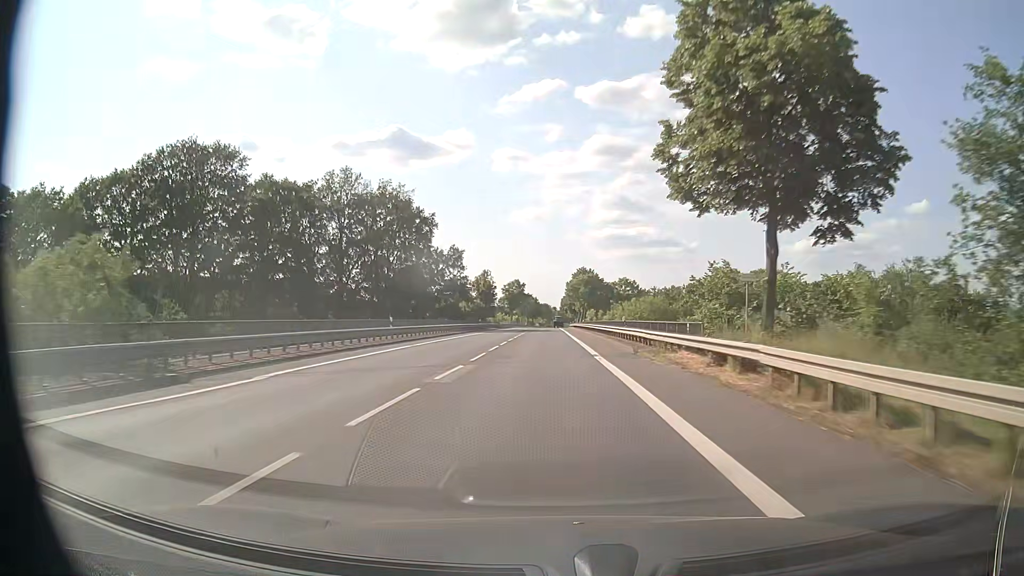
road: primary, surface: asphalt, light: Day
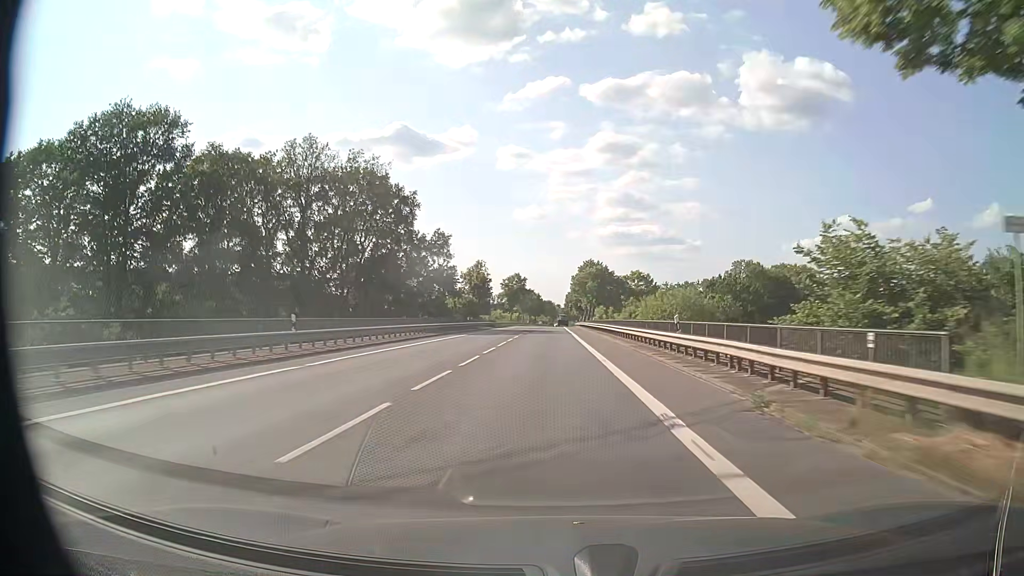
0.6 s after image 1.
(0.0, +14.7) m; 0°
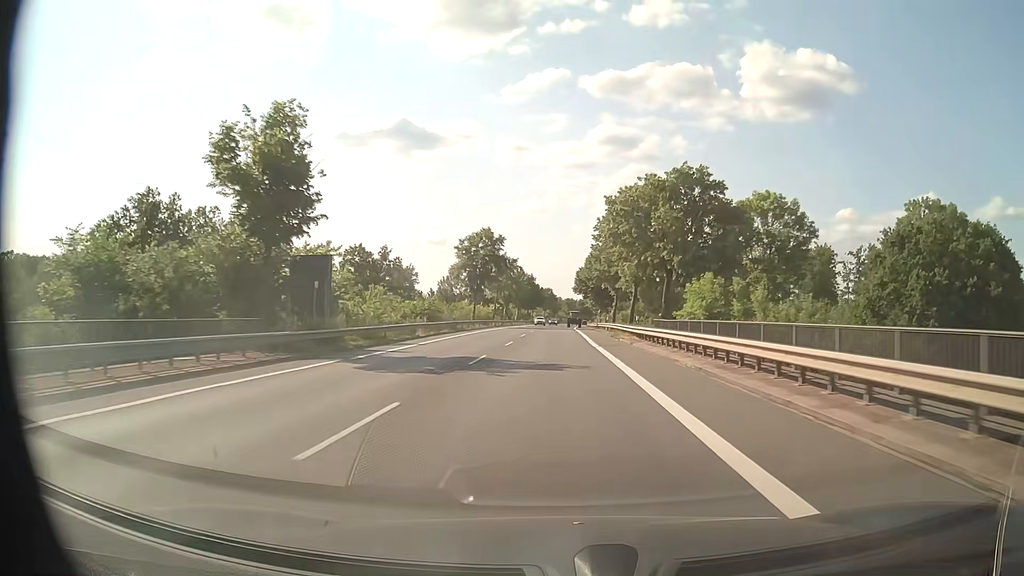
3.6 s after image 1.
(-0.6, +72.2) m; 0°
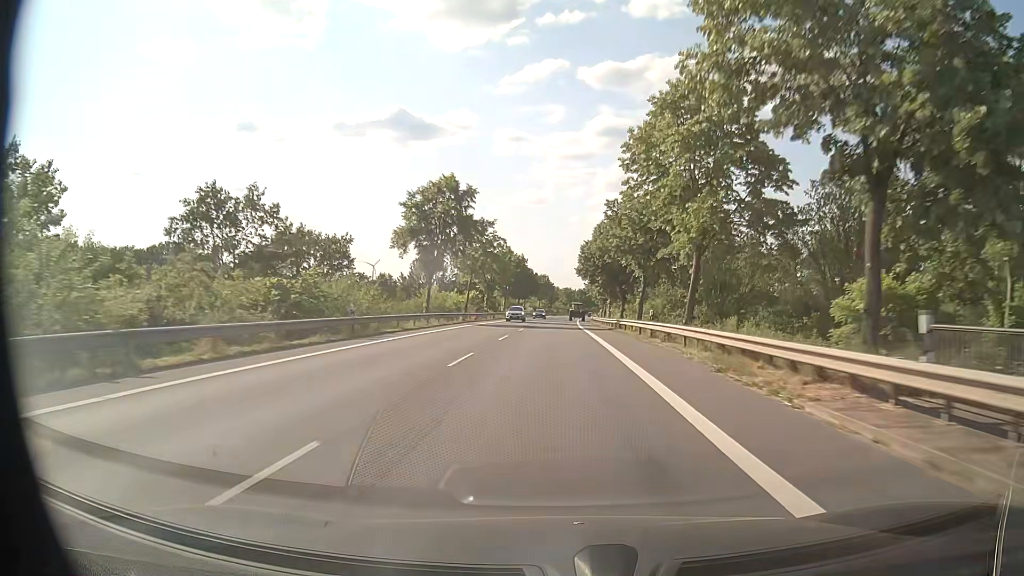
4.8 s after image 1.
(0.0, +27.4) m; 0°
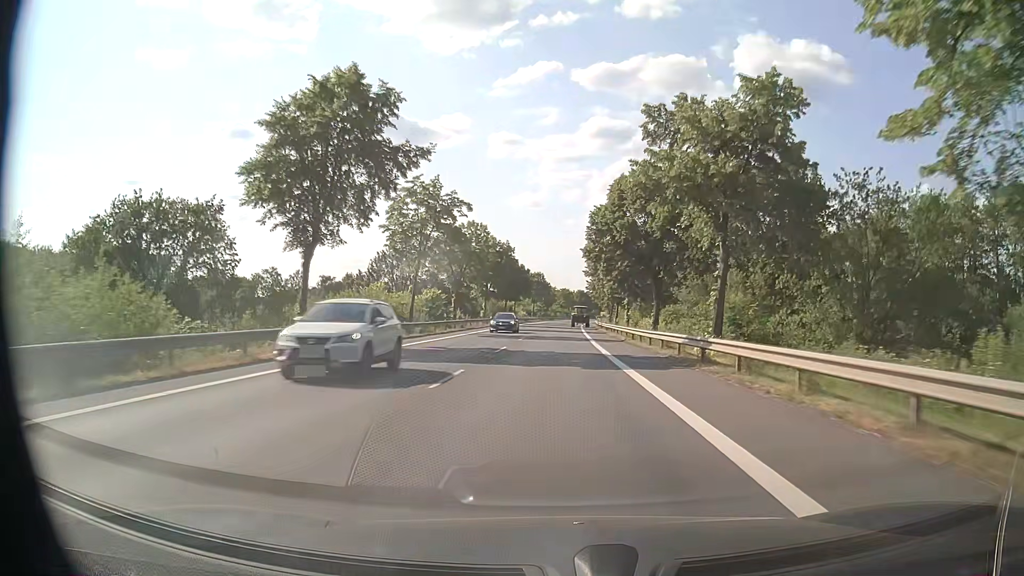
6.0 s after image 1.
(+0.1, +26.3) m; 0°
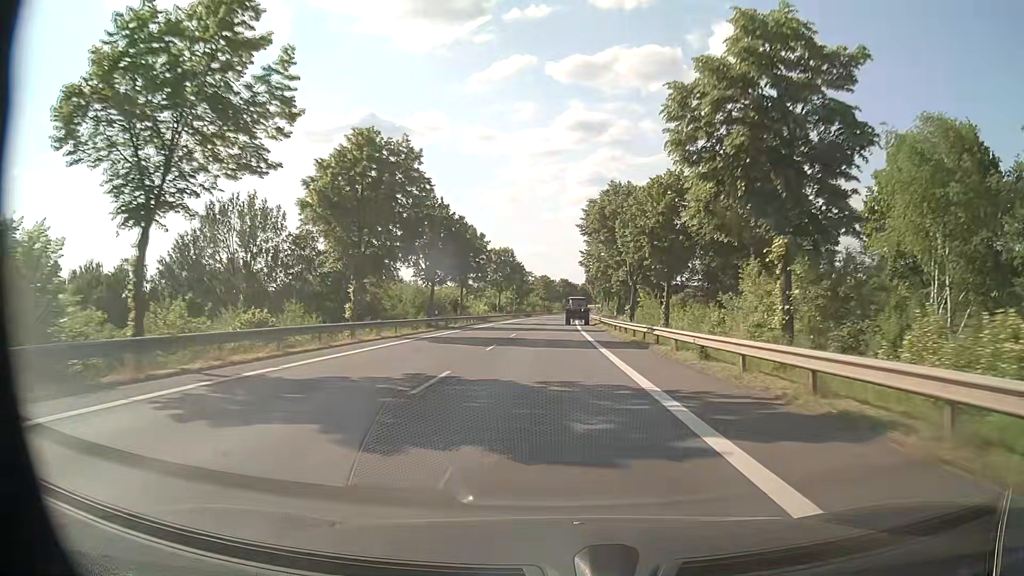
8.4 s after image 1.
(+0.4, +48.8) m; +1°
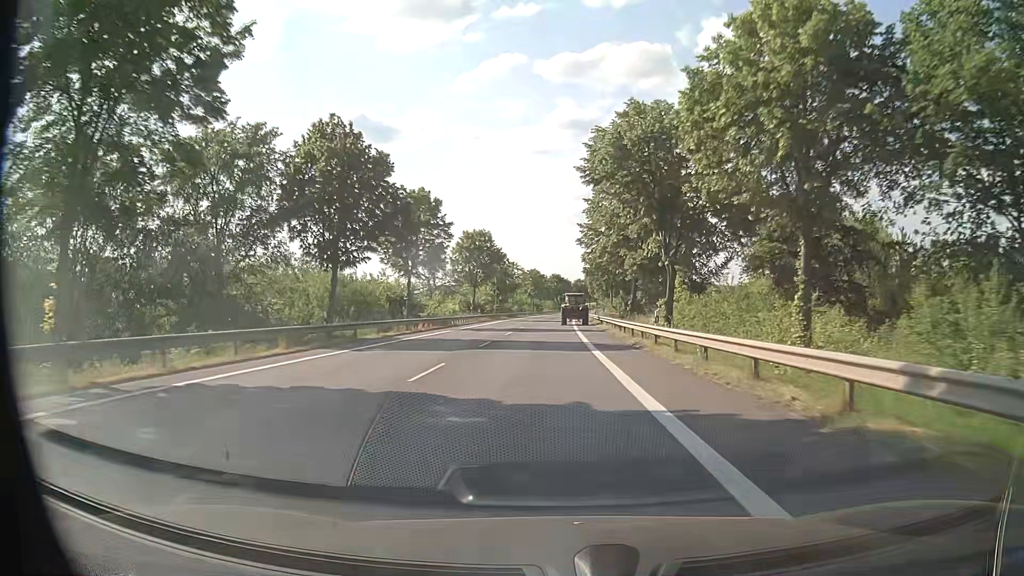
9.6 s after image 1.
(+0.3, +22.1) m; +1°
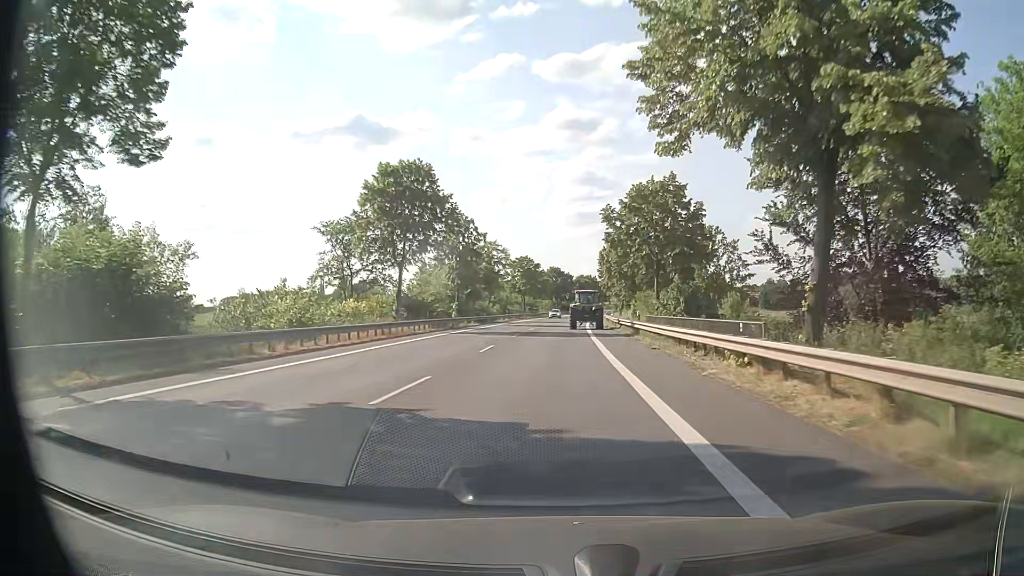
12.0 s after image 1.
(-0.1, +38.7) m; 0°
(0, +10) (0, +20) (0, +30) (+1, +40) (+1, +50) (+1, +60) (+2, +70) (+2, +80) (+3, +90) (+4, +100) m
